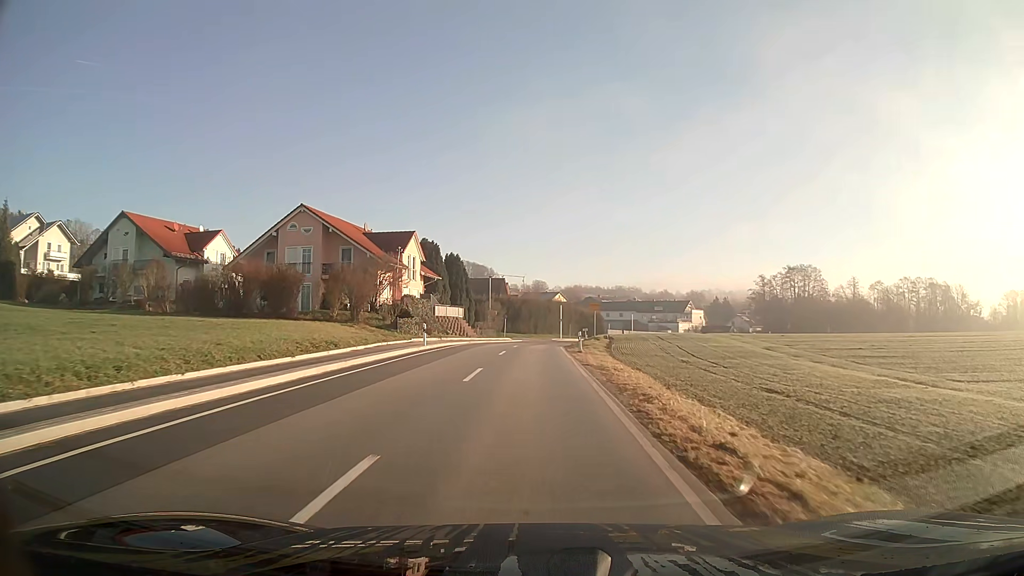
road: secondary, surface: asphalt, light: Day
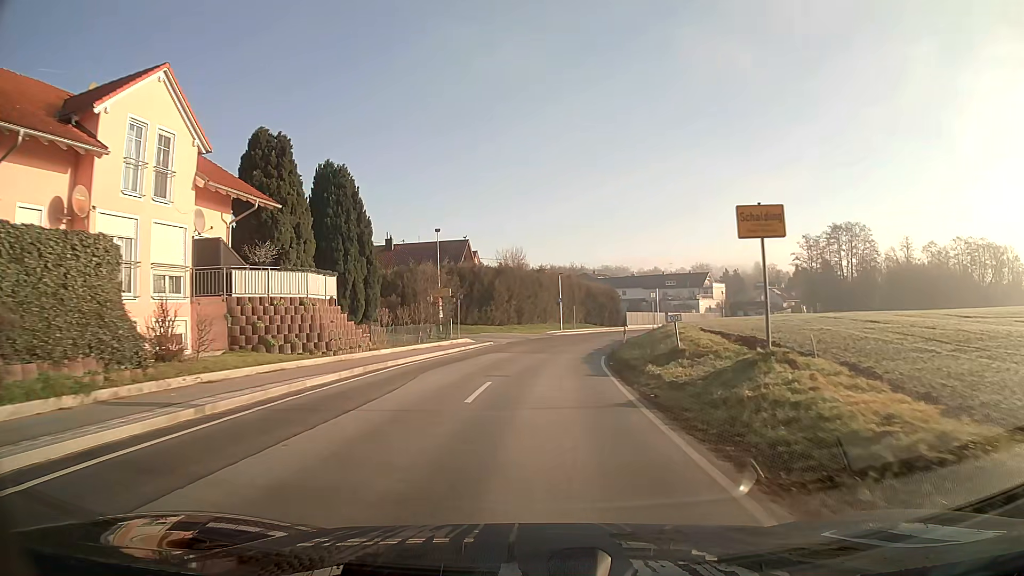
(+0.3, +39.3) m; +2°
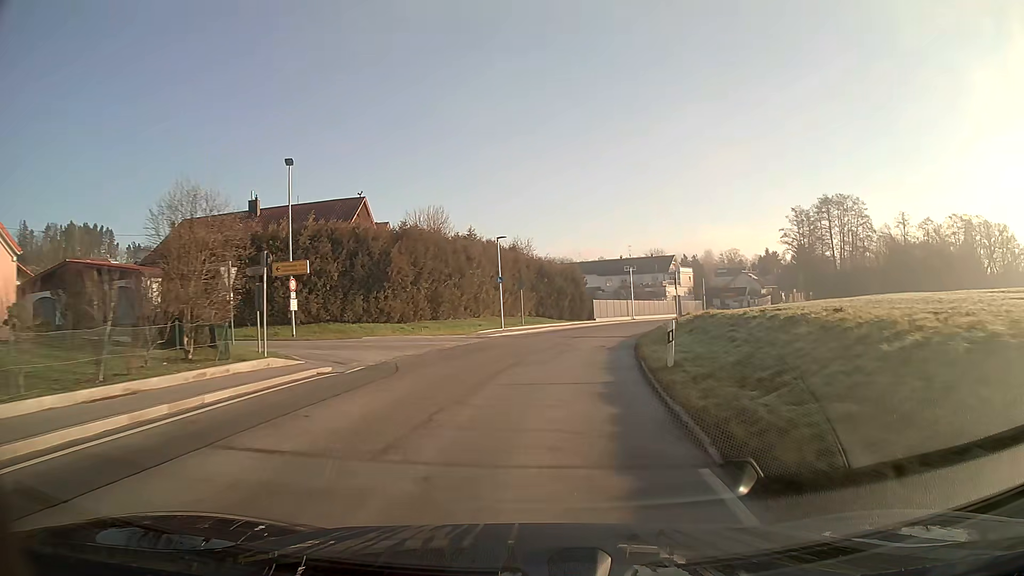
(+1.0, +23.2) m; +5°
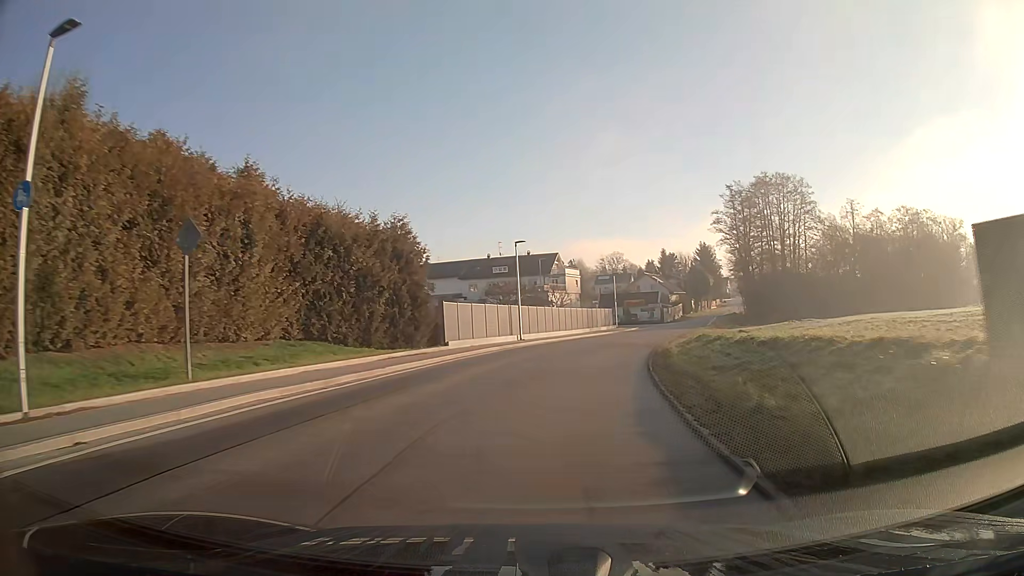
(+3.0, +31.4) m; +12°
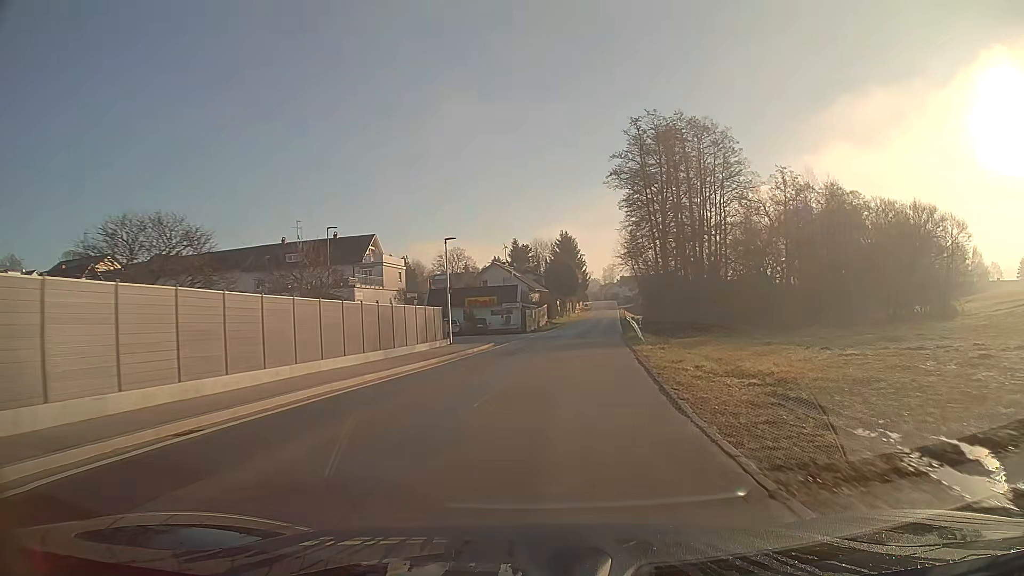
(+3.8, +31.9) m; +13°
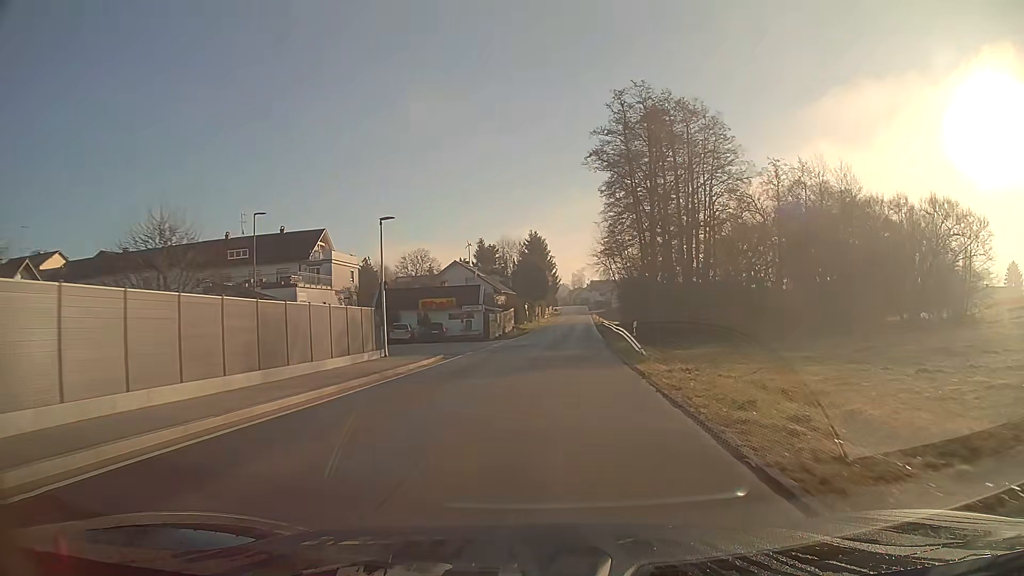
(+0.2, +8.2) m; +3°
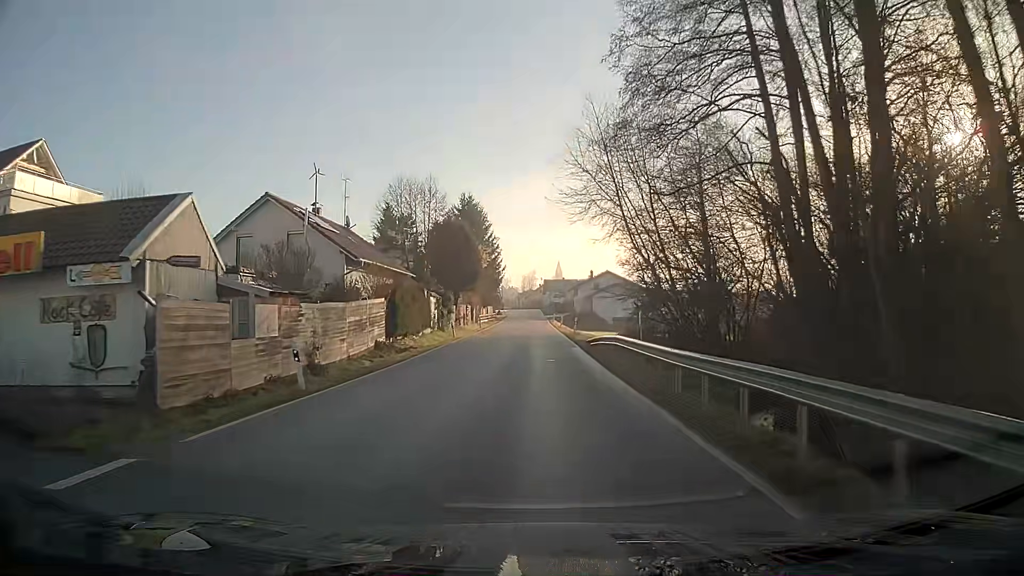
(+1.9, +41.7) m; +4°
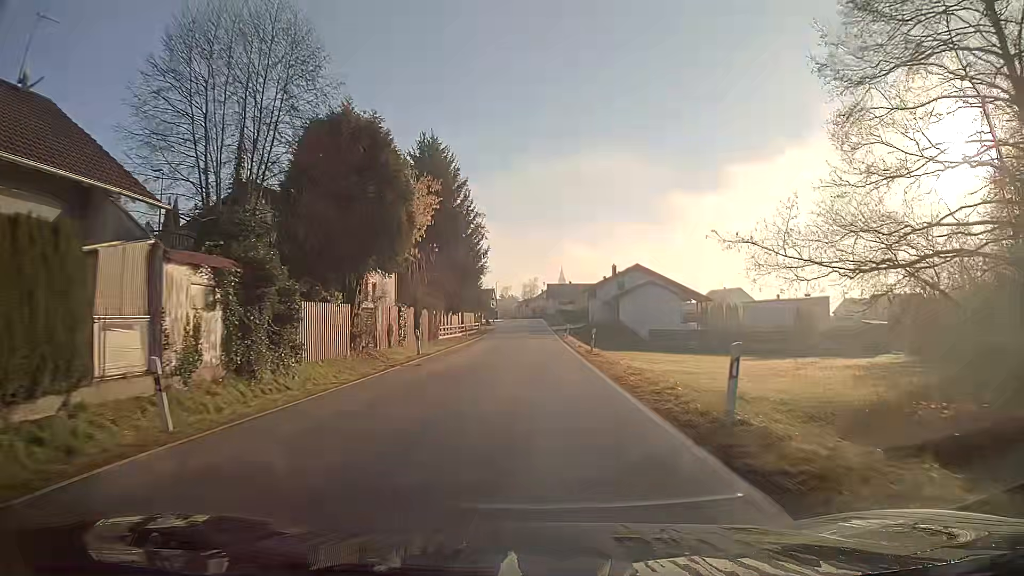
(-0.1, +32.8) m; 0°
